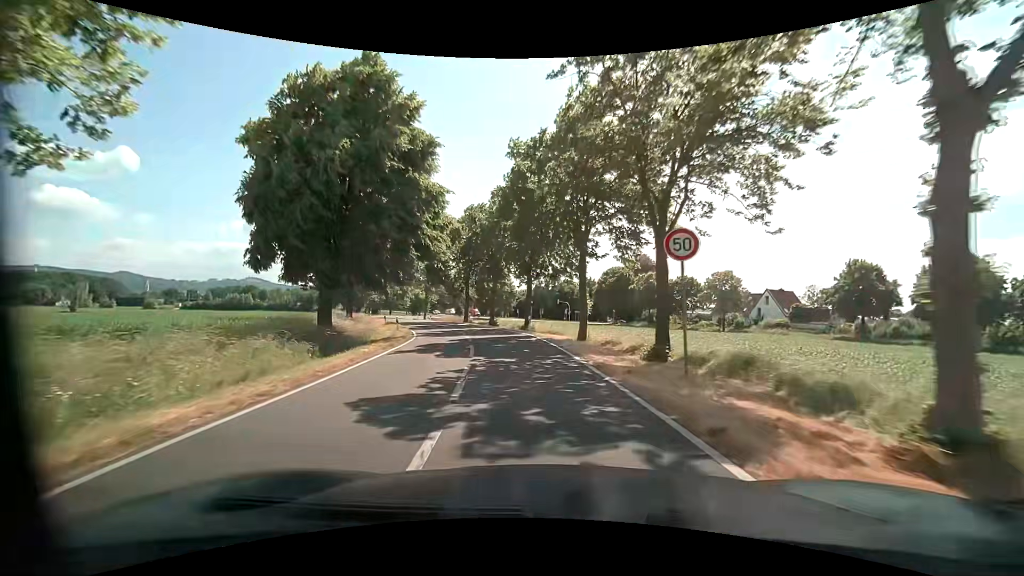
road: tertiary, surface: asphalt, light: Day
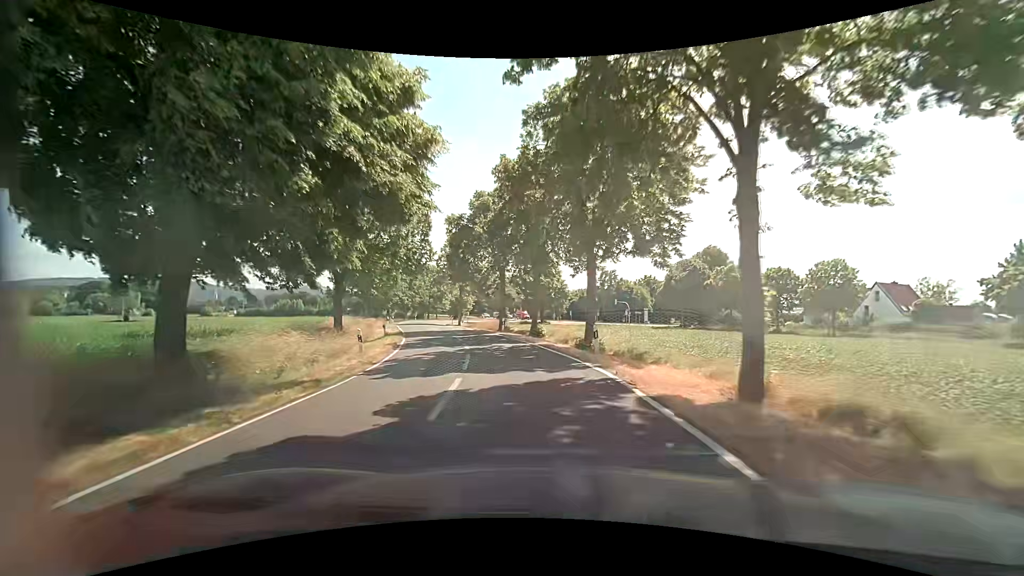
(-0.6, +13.4) m; -6°
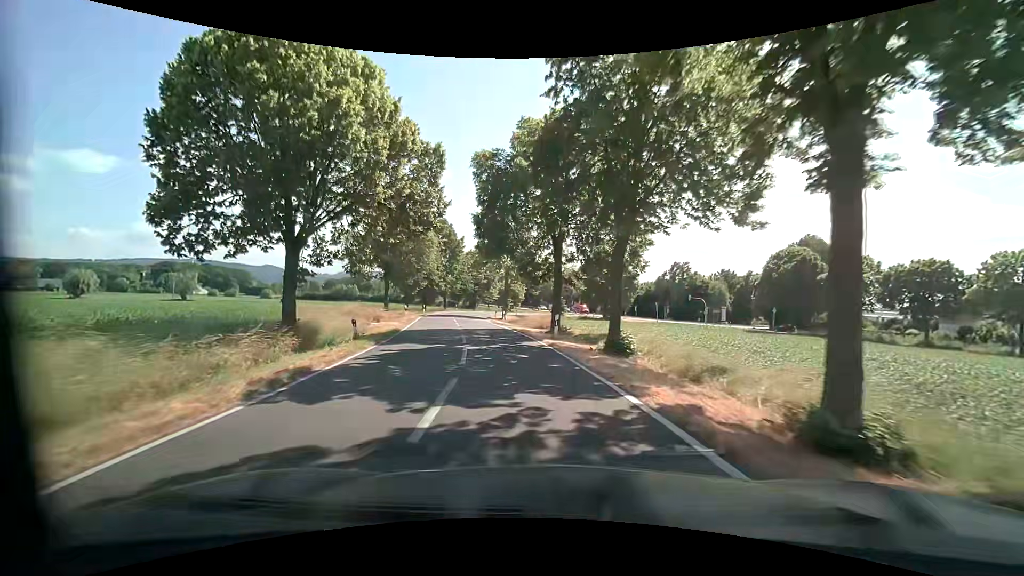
(-0.8, +13.3) m; -5°
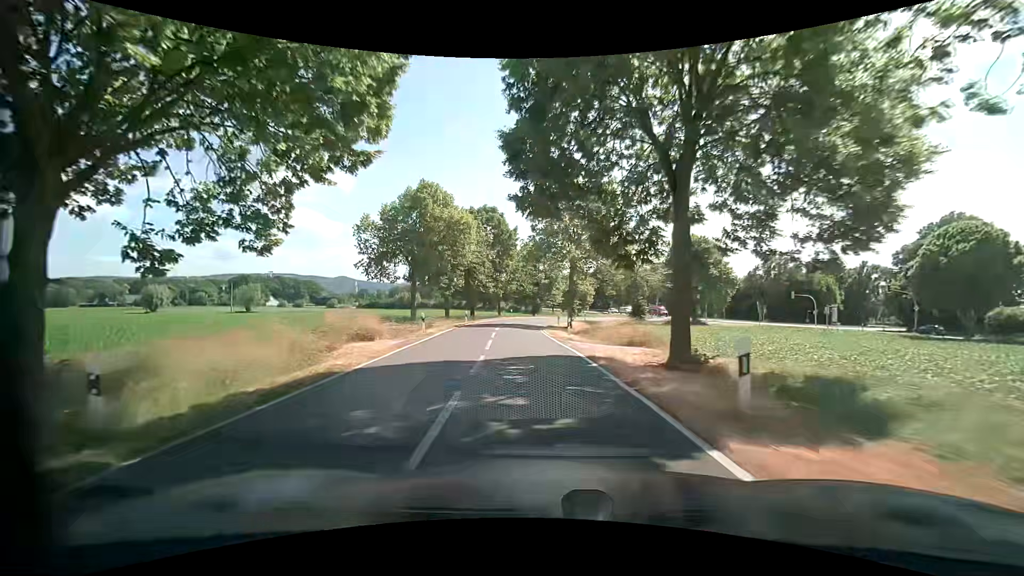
(-0.9, +13.1) m; -7°
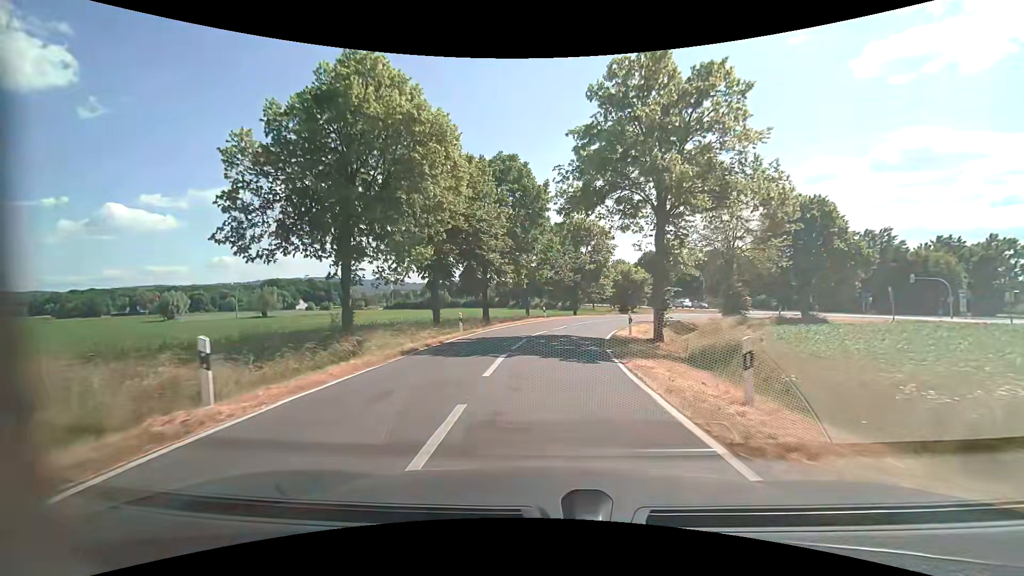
(-1.3, +19.3) m; -4°
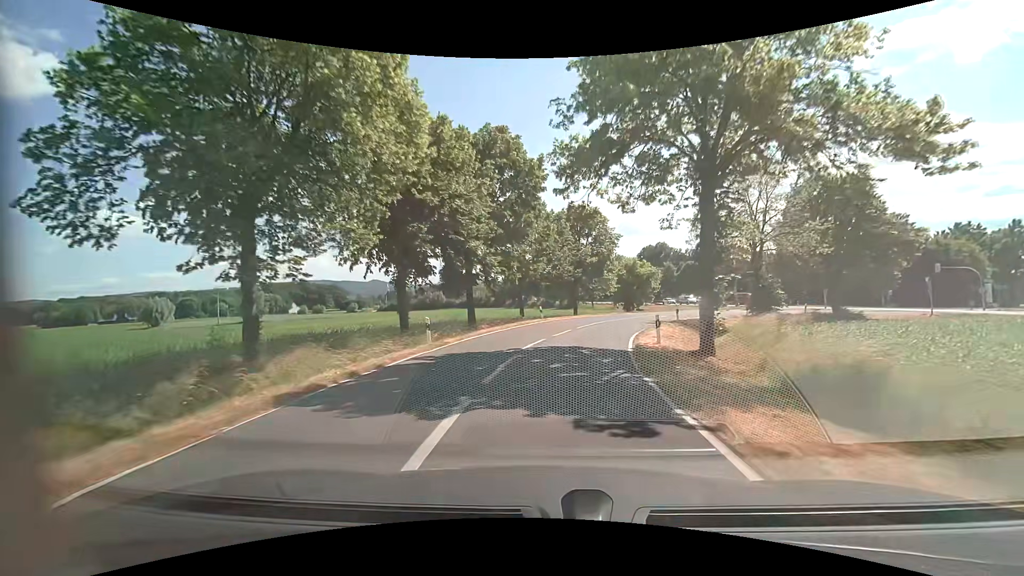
(-0.2, +6.2) m; -1°
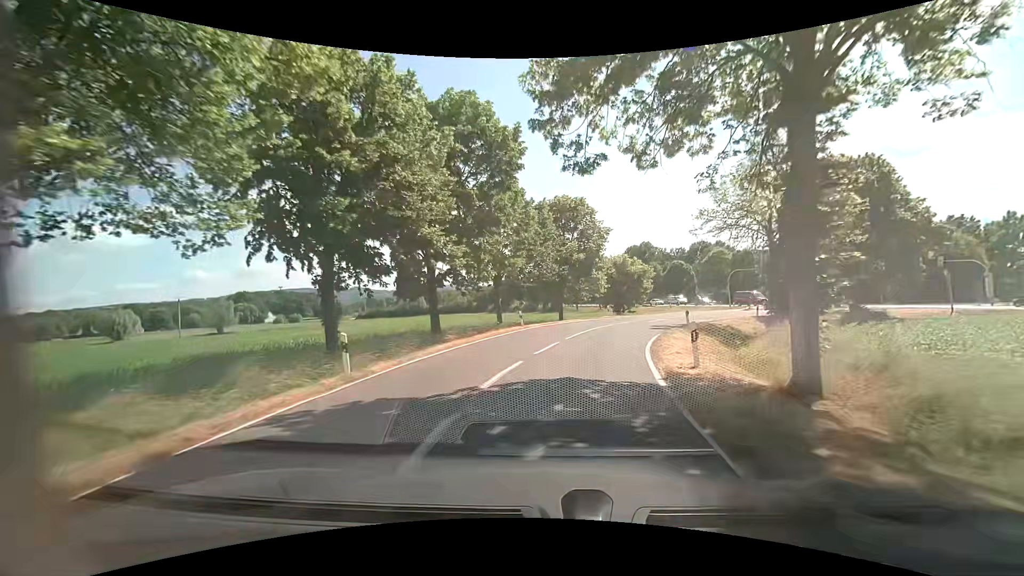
(+0.1, +6.0) m; +2°
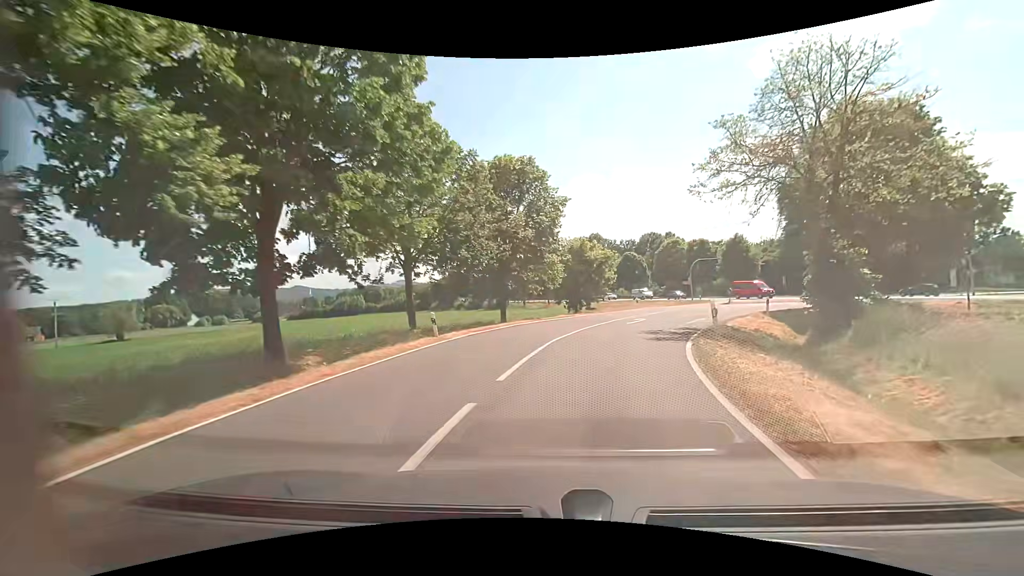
(+0.5, +11.4) m; +6°
(+1, +10) (+3, +20) (+6, +29) (+11, +38) (+18, +45) (+27, +50) (+34, +56) (+38, +65) (+35, +75) (+32, +84) m
